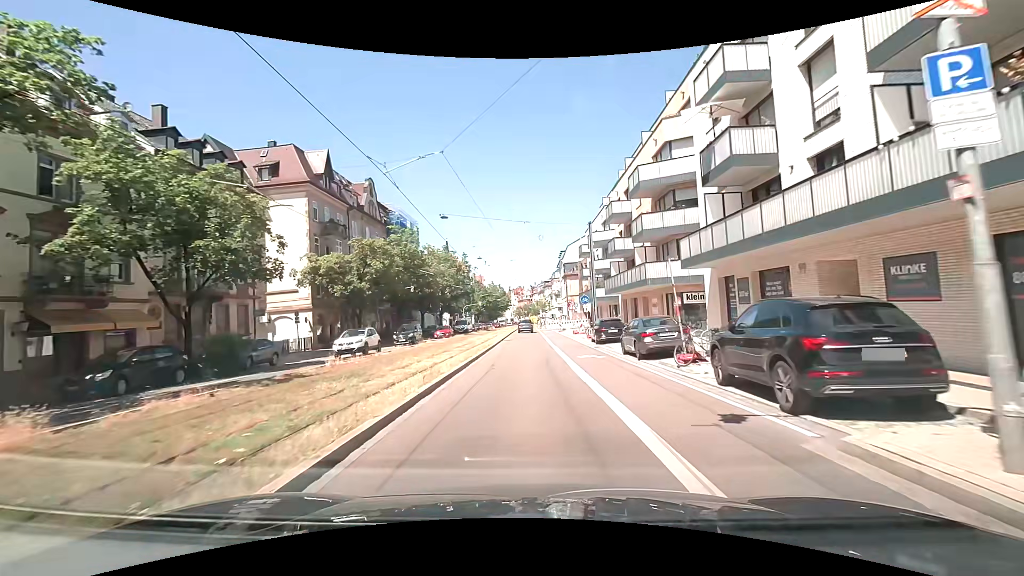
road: primary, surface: asphalt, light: Day
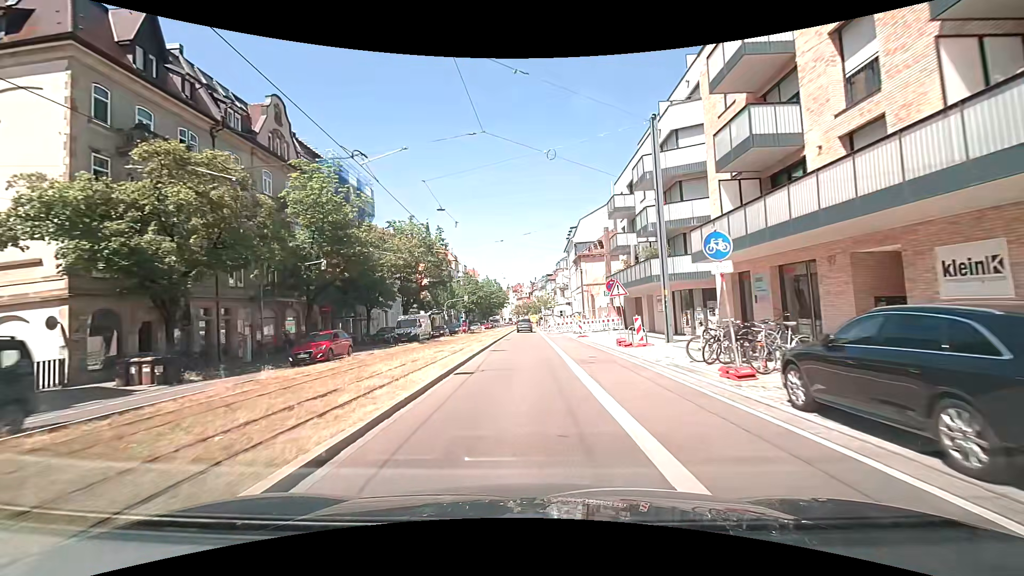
(+0.1, +24.2) m; 0°
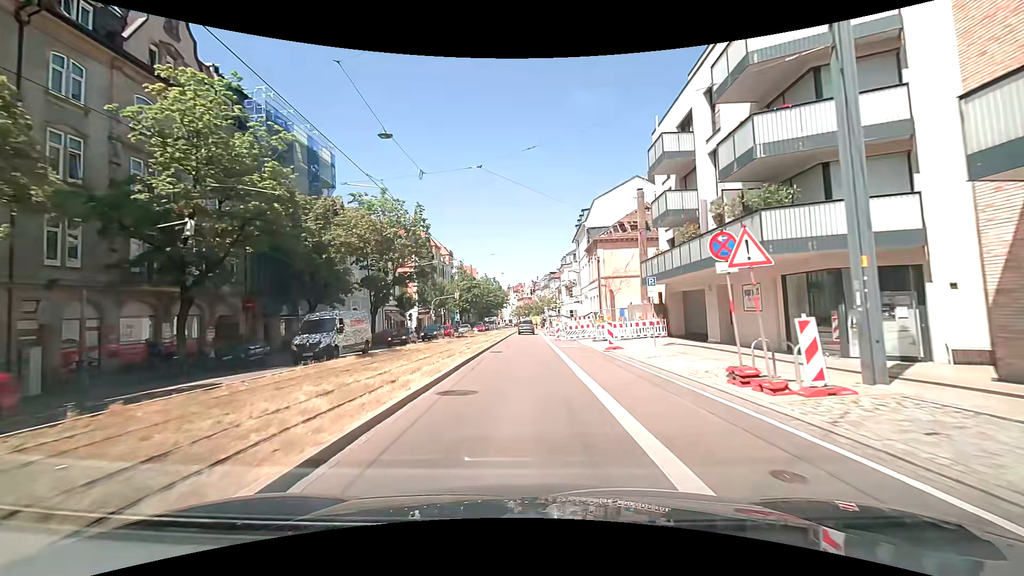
(0.0, +12.9) m; 0°
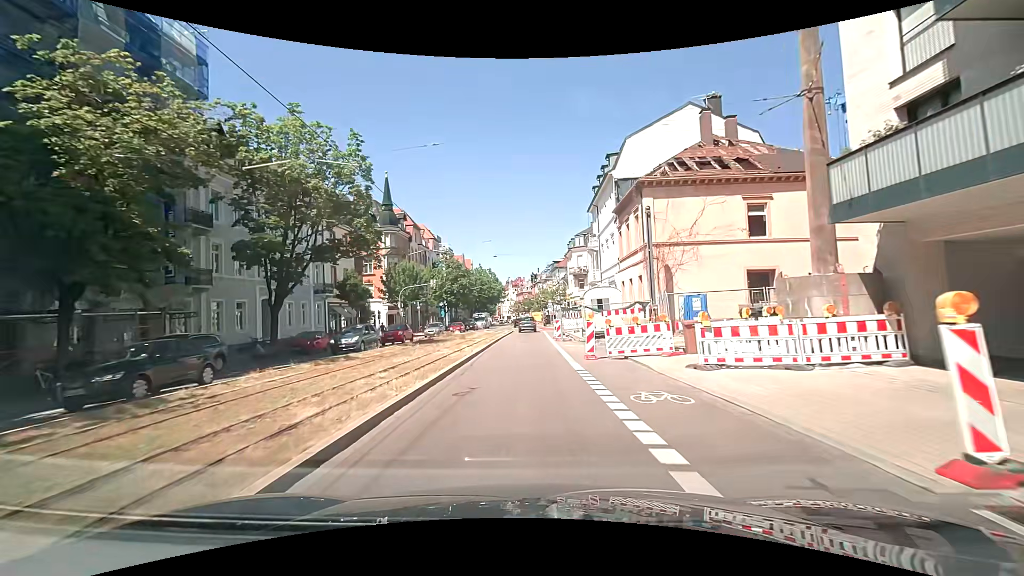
(-0.1, +18.7) m; 0°
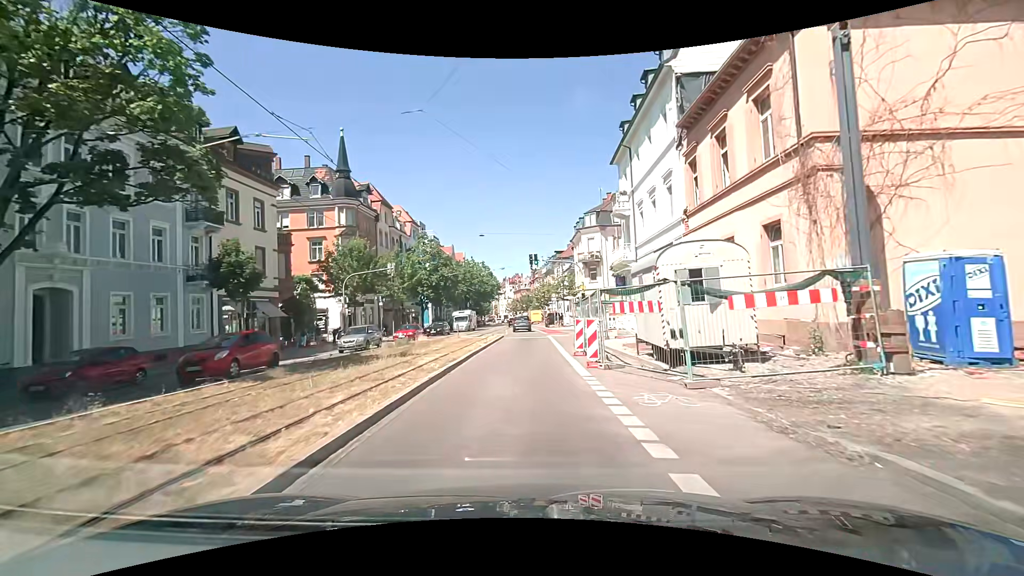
(0.0, +16.4) m; 0°
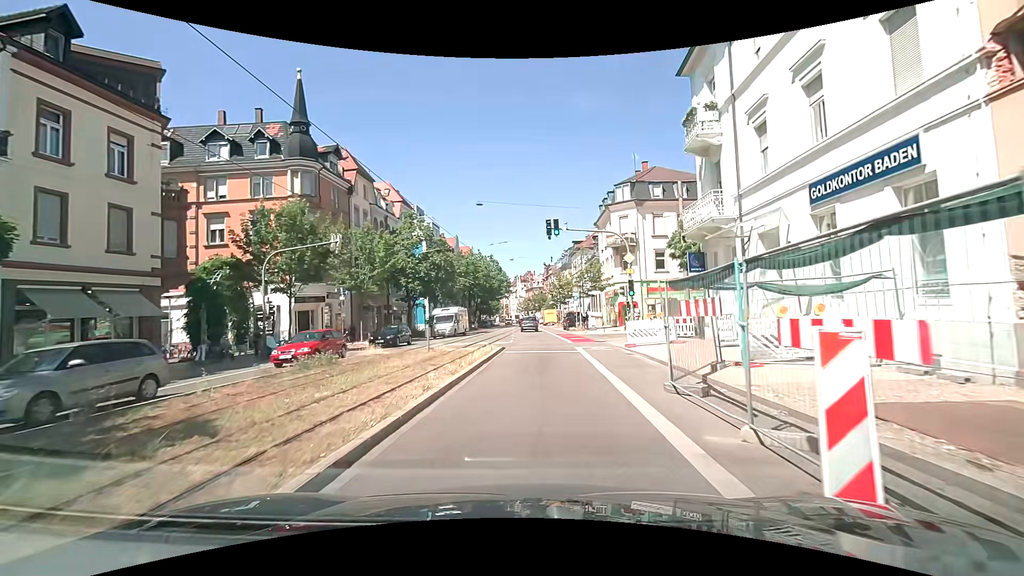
(-0.1, +13.7) m; 0°
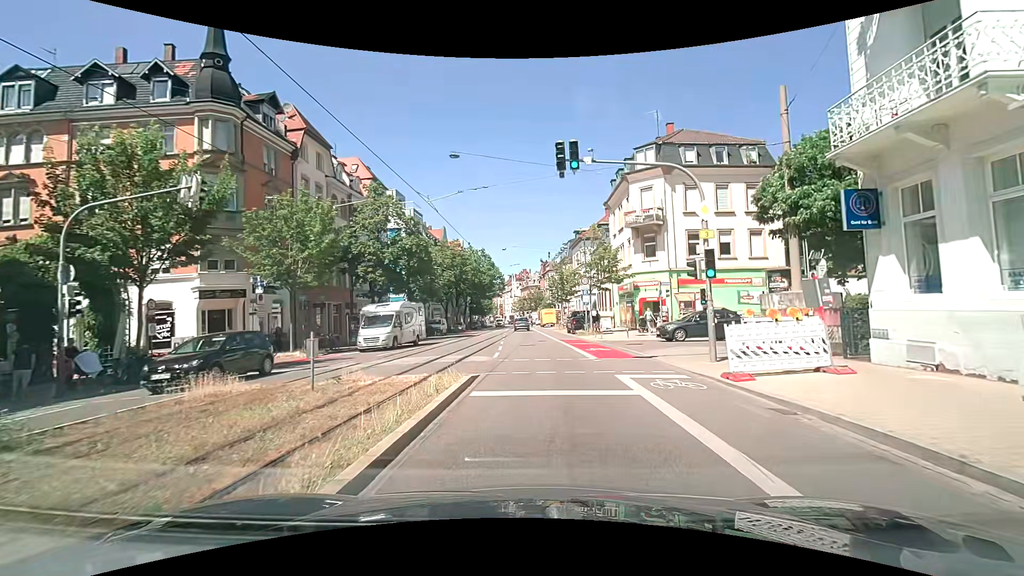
(-0.1, +10.9) m; +1°
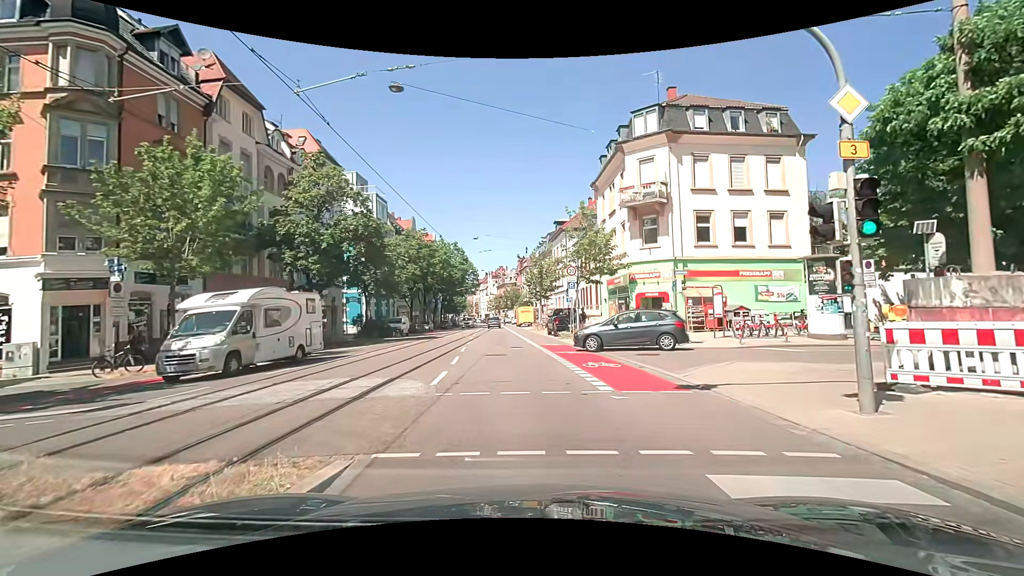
(+0.1, +7.1) m; +1°
